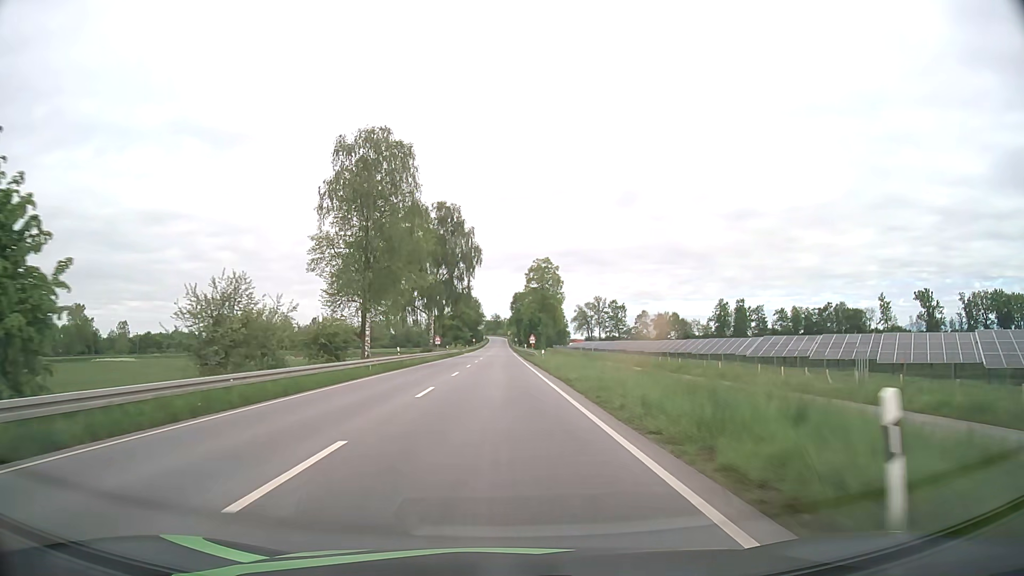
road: primary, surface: asphalt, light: Day
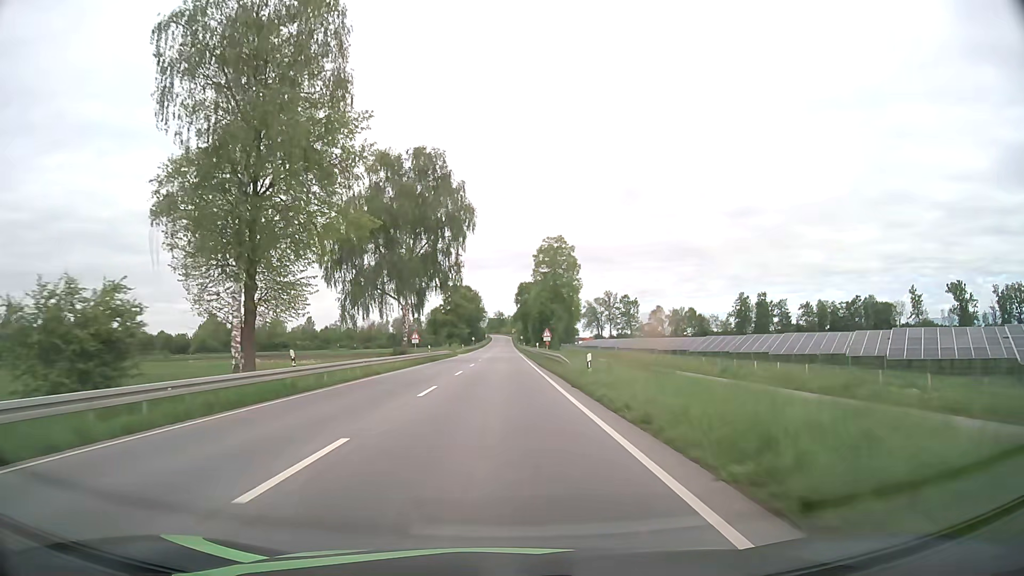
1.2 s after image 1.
(0.0, +23.7) m; 0°
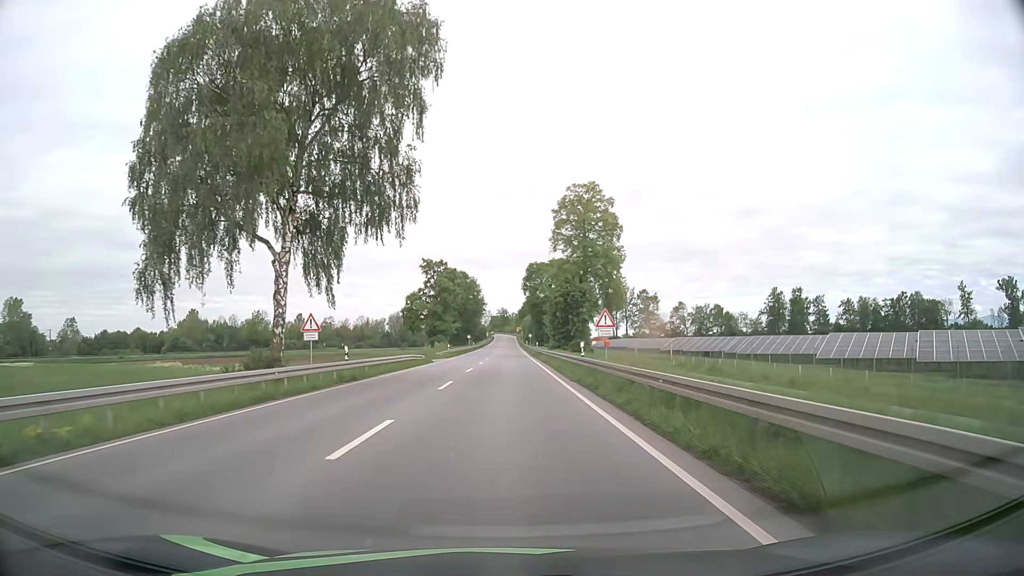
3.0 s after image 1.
(-0.1, +33.8) m; 0°
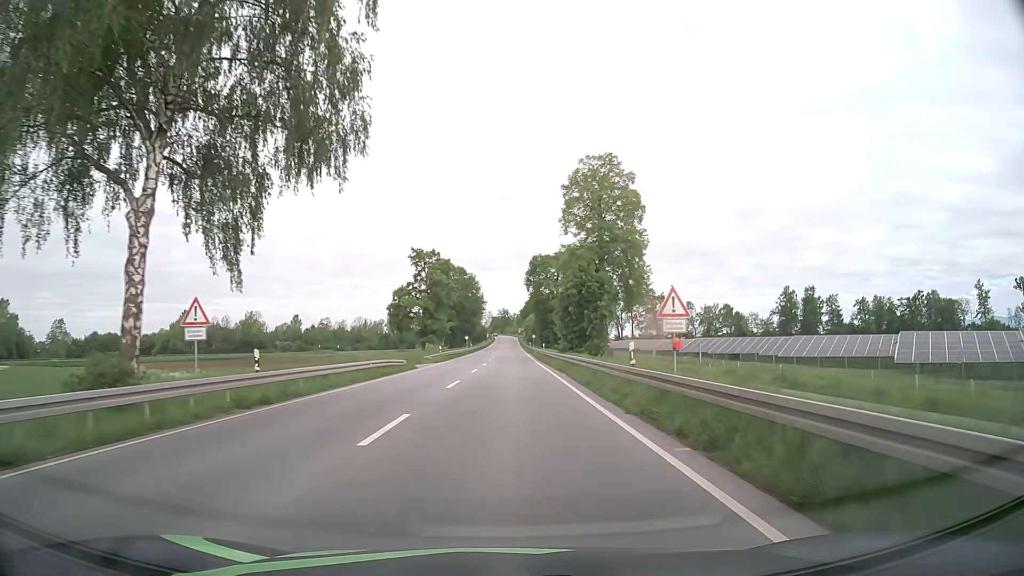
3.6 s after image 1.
(0.0, +10.8) m; 0°
